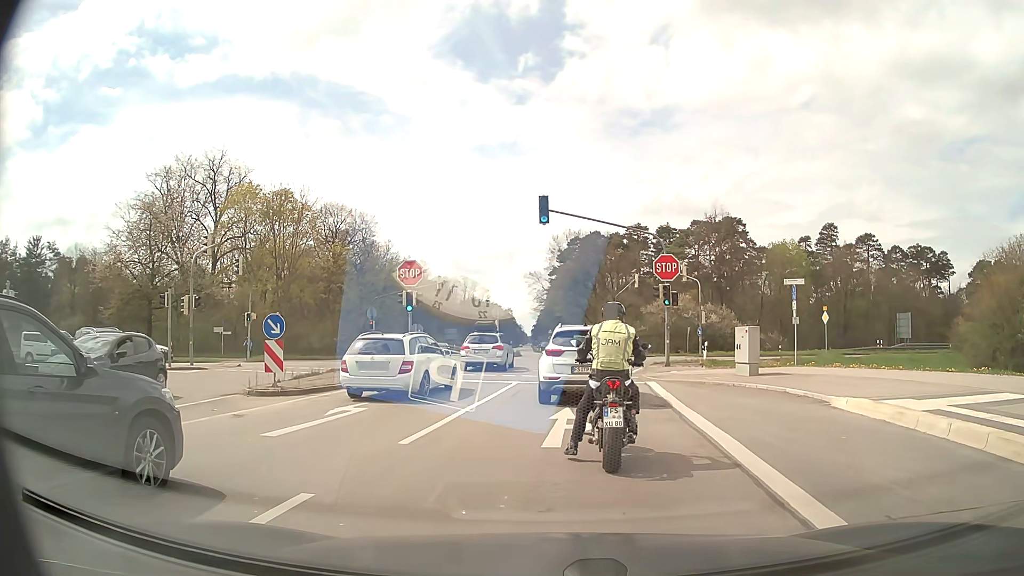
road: primary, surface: asphalt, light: Day
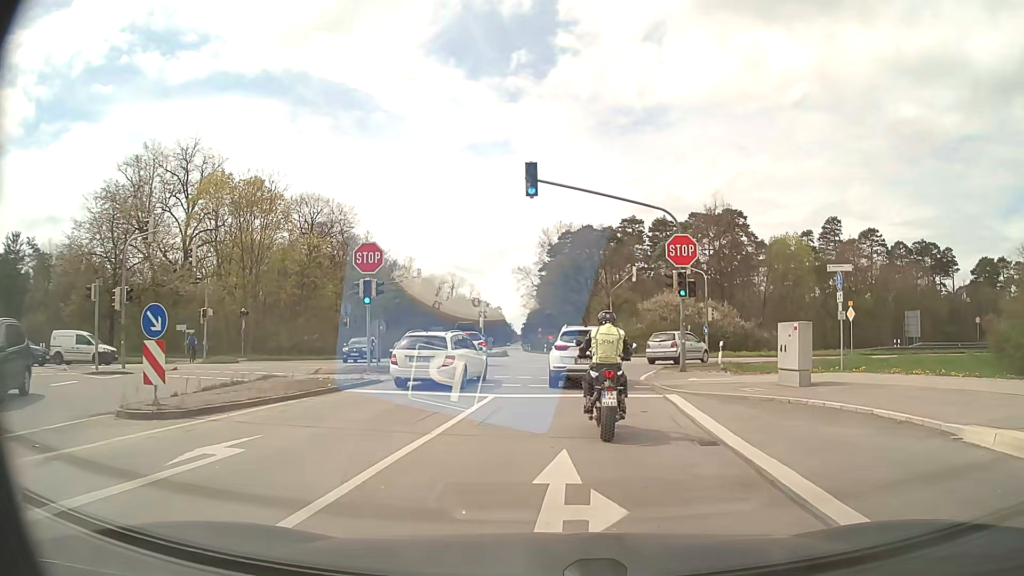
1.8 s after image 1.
(+0.2, +5.4) m; +3°
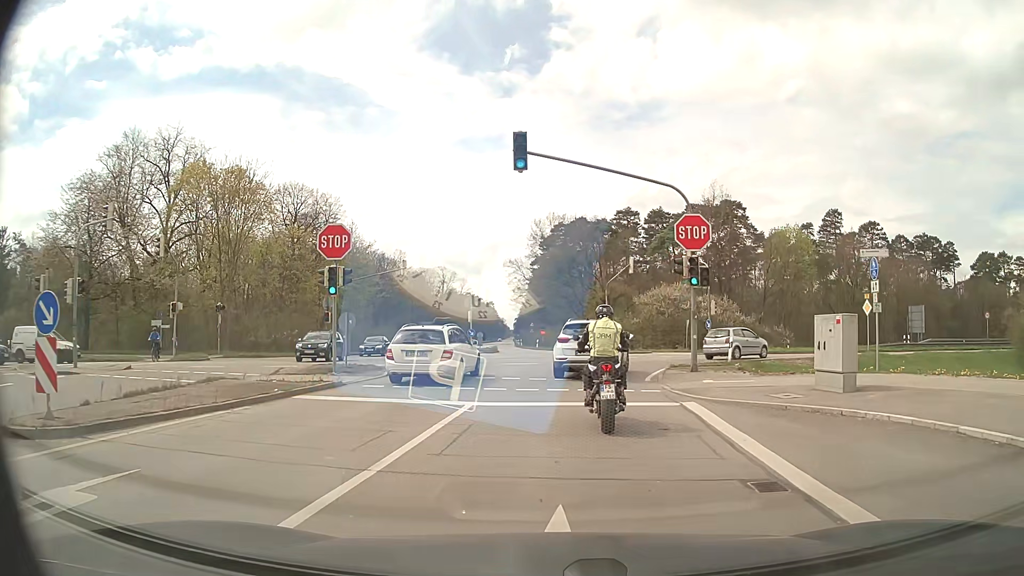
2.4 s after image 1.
(0.0, +3.0) m; 0°
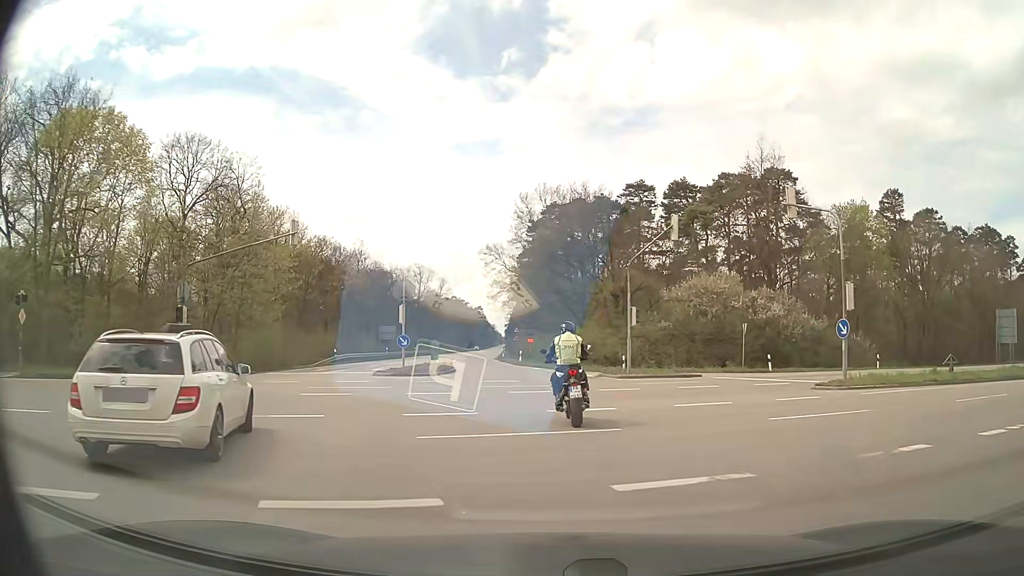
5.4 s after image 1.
(+0.4, +21.8) m; 0°
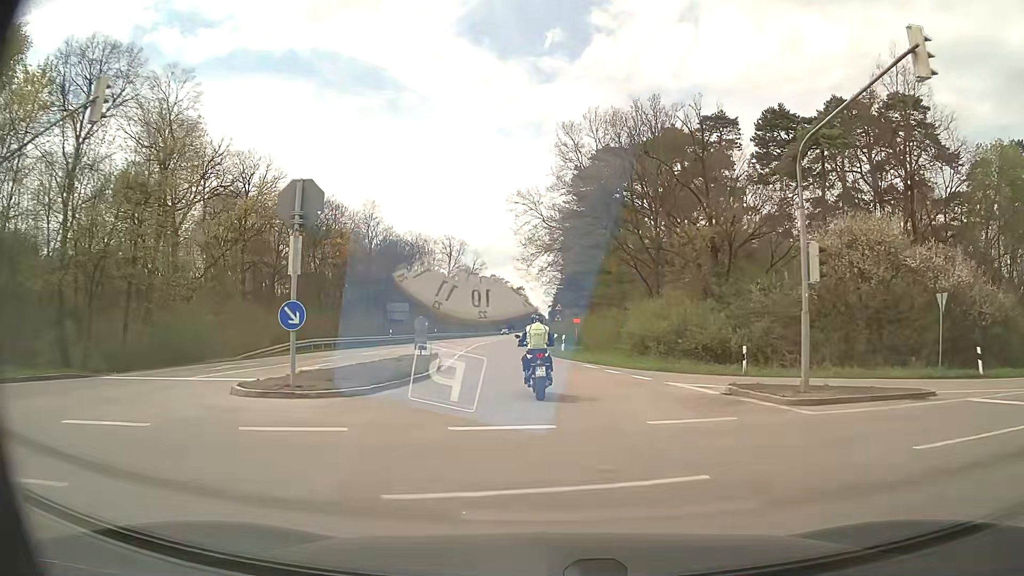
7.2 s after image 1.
(-0.4, +18.6) m; -3°
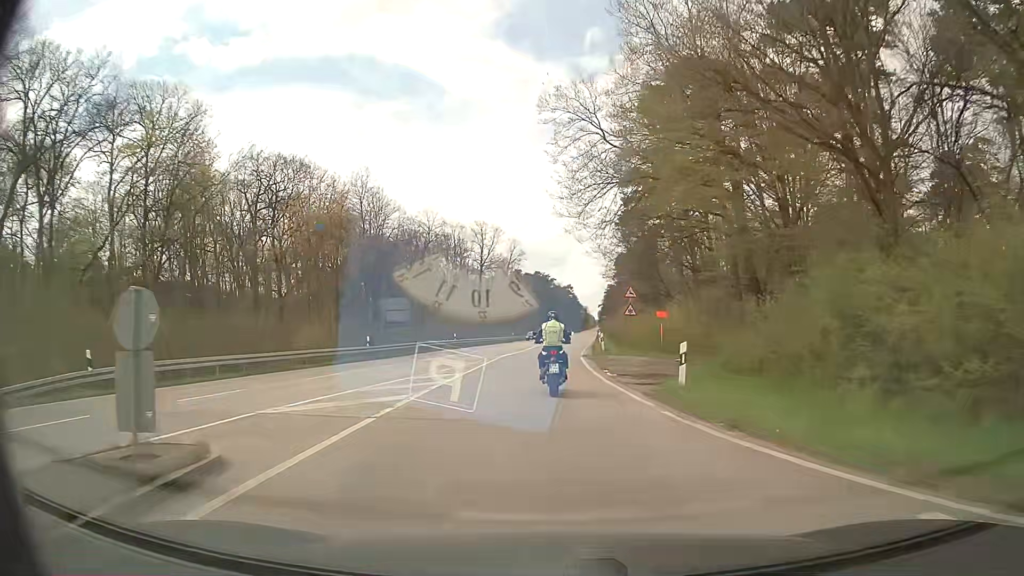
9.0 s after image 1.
(-0.8, +22.5) m; -4°
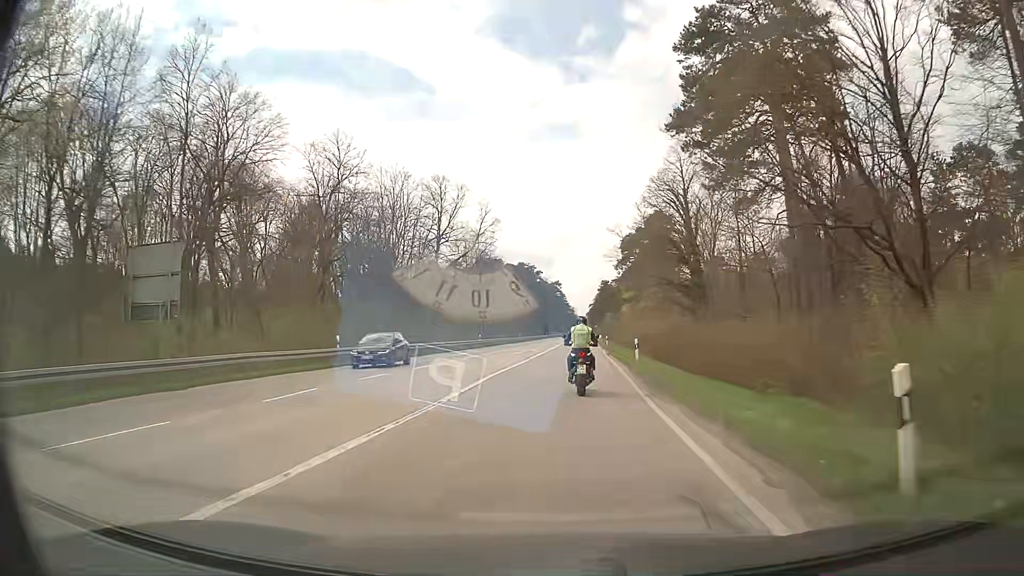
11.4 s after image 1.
(+0.1, +33.3) m; +1°
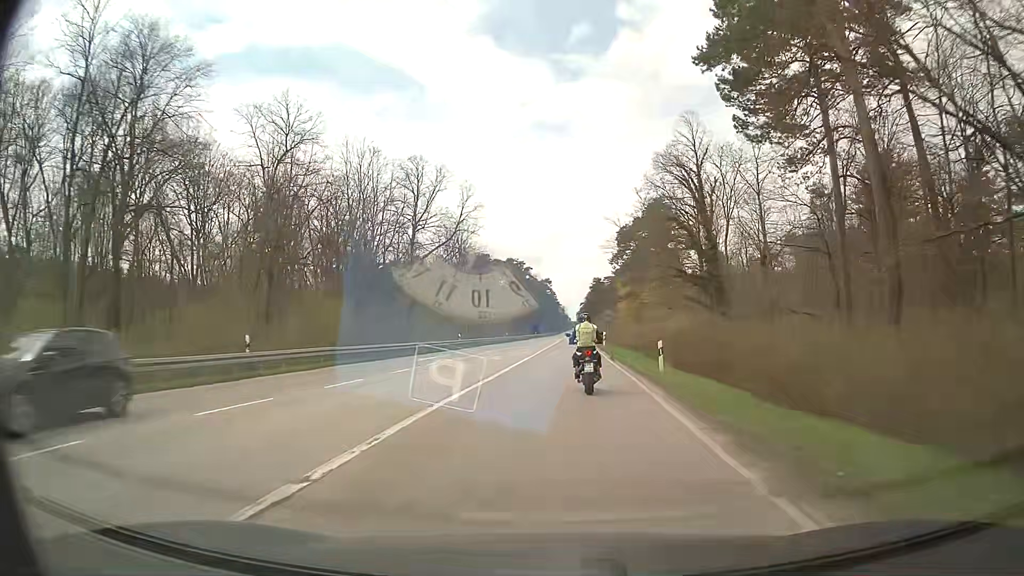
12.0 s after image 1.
(+0.1, +8.9) m; +1°
(0, +10) (0, +20) (+1, +30) (+1, +40) (+1, +50) (+2, +60) (+2, +70) (+2, +80) (+3, +90) (+3, +100) m
